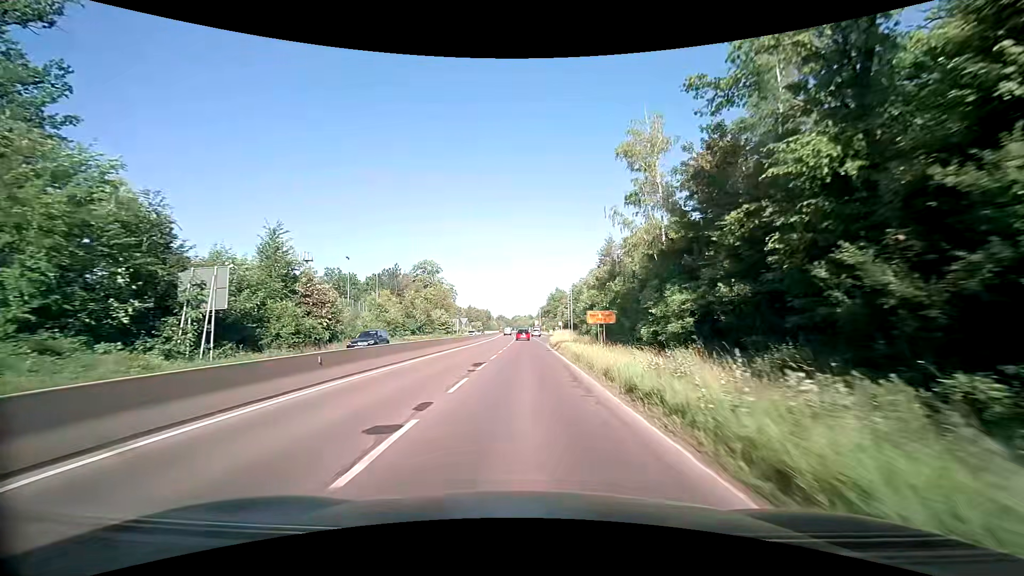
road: trunk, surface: asphalt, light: Day
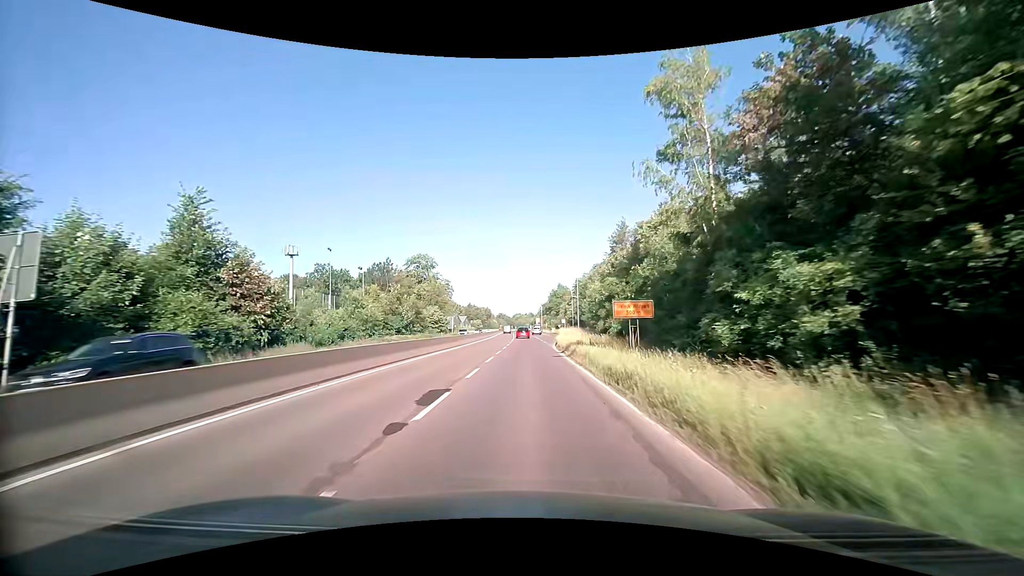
(0.0, +9.5) m; 0°
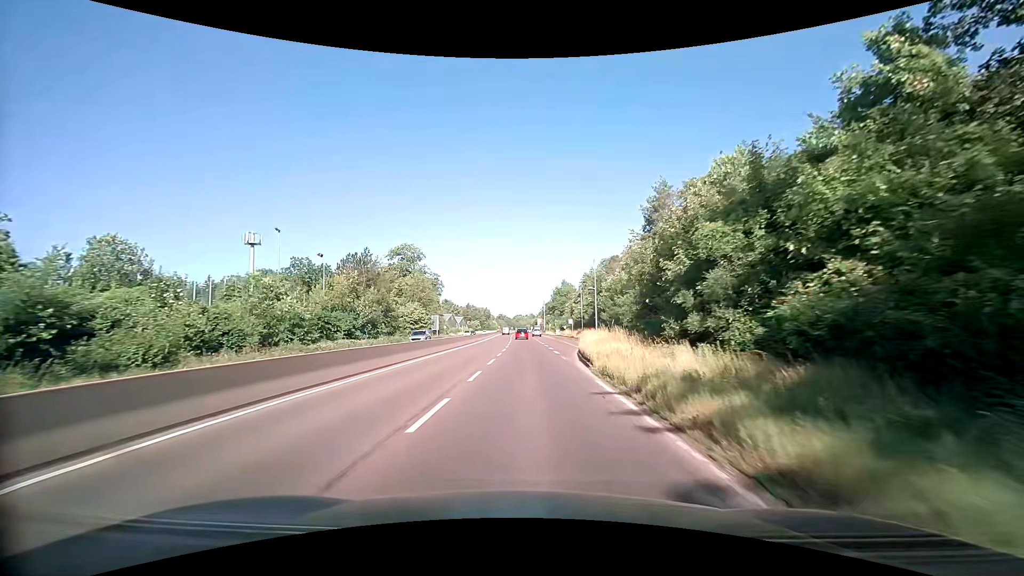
(0.0, +19.2) m; +1°
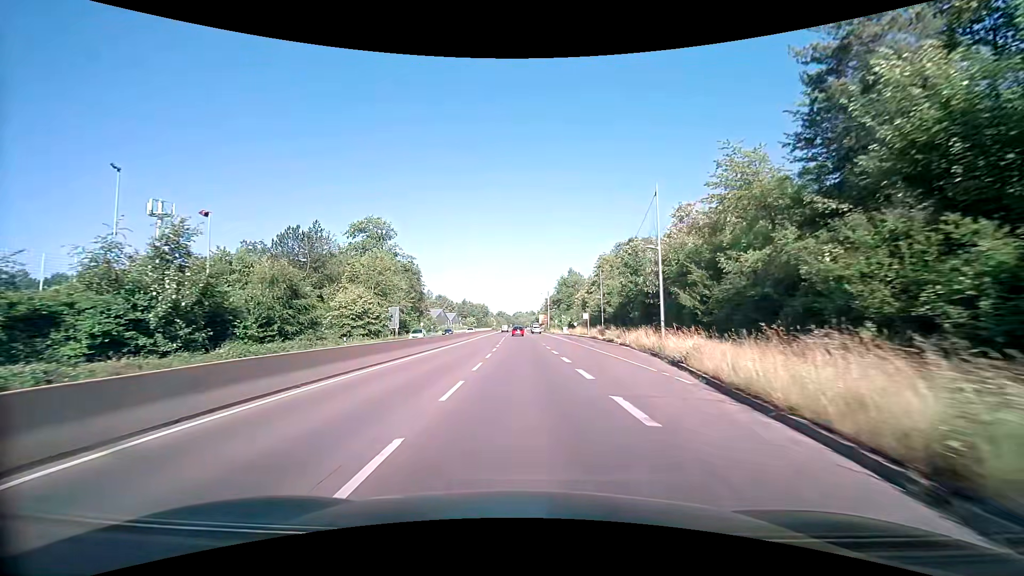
(-0.4, +28.1) m; -1°
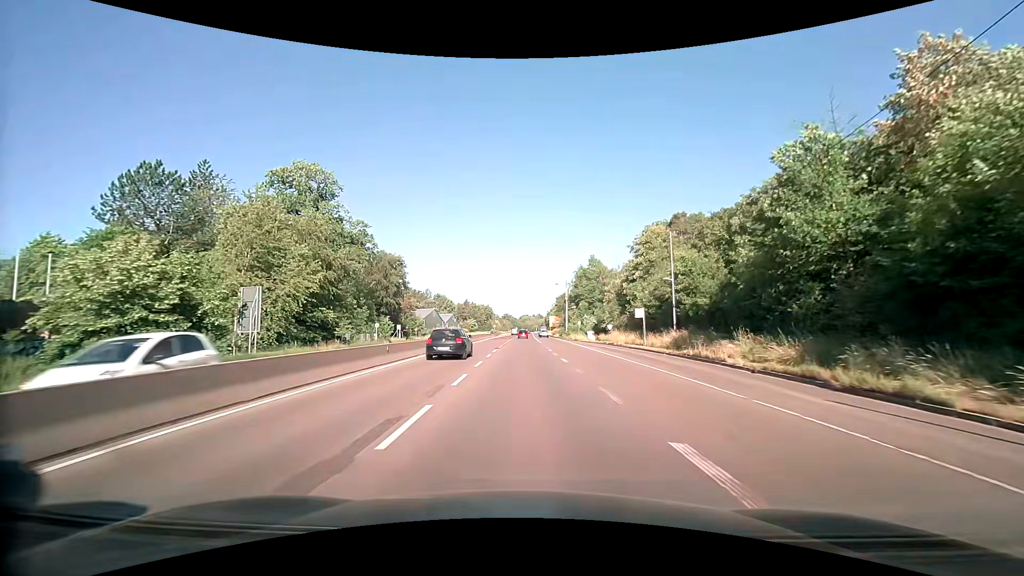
(-0.4, +34.1) m; -1°
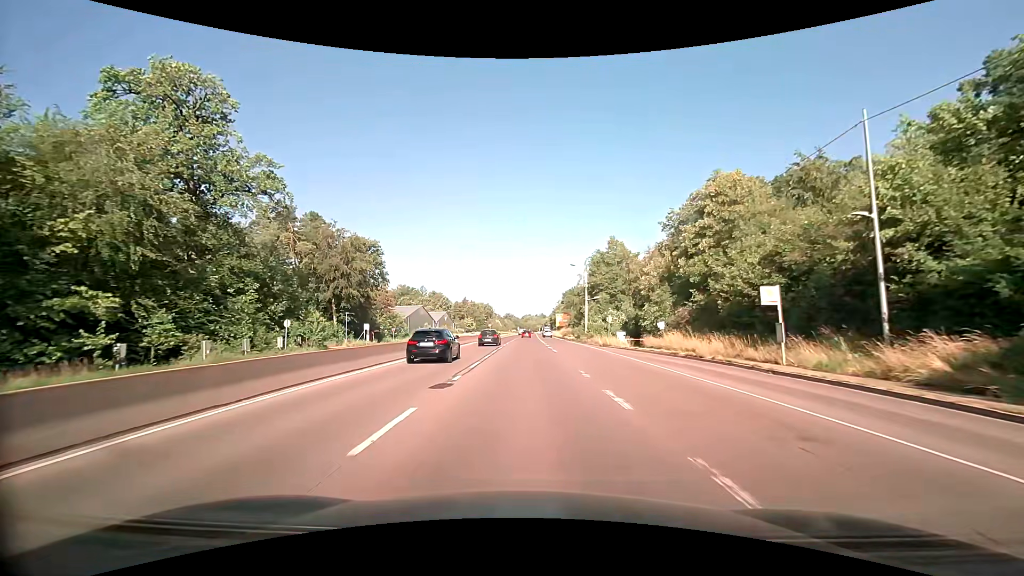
(-0.2, +25.1) m; -1°
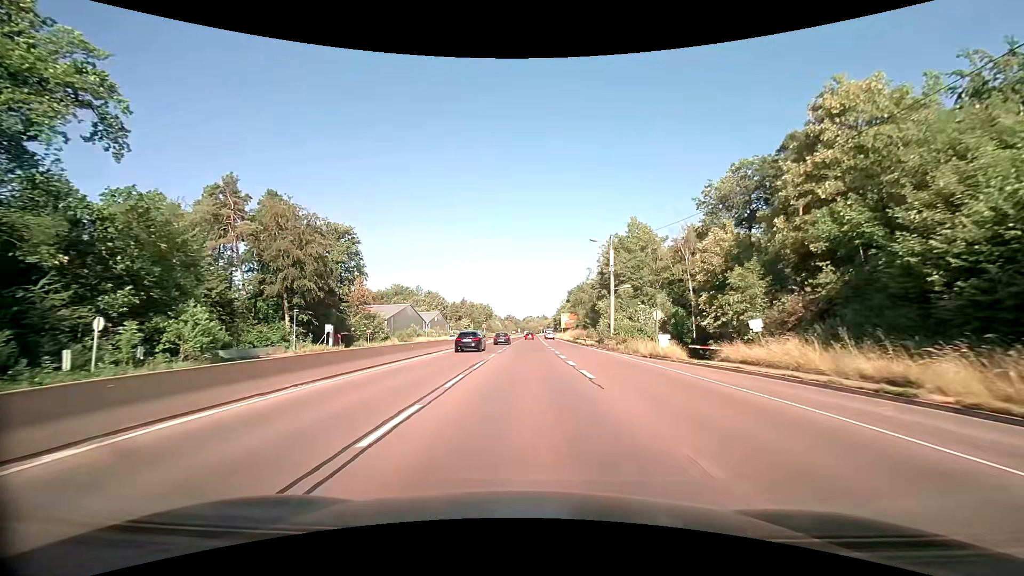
(0.0, +18.1) m; 0°
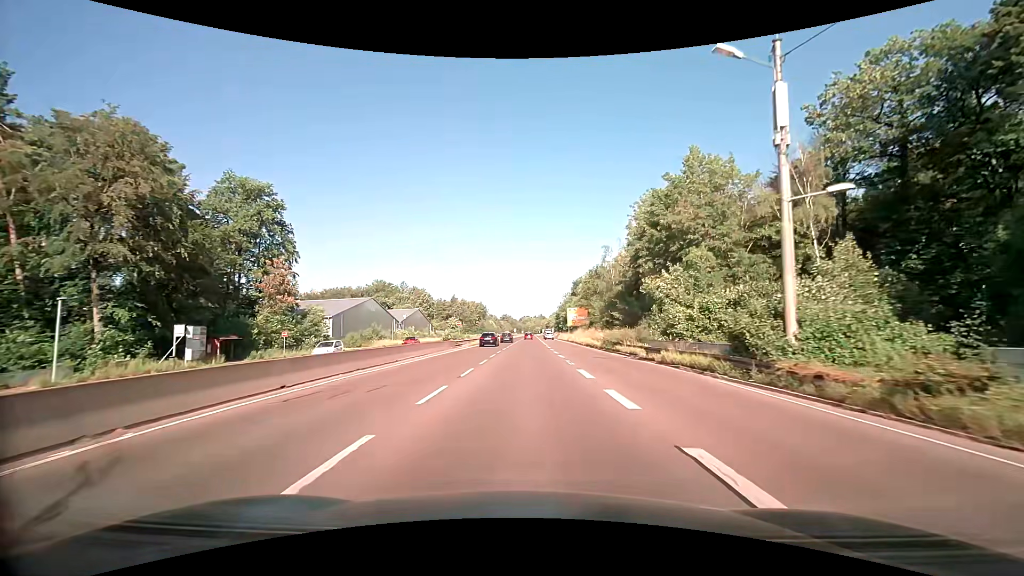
(+0.2, +30.4) m; +1°
(0, +10) (0, +20) (0, +30) (0, +40) (0, +50) (0, +60) (0, +70) (0, +80) (0, +90) (+1, +100) m
